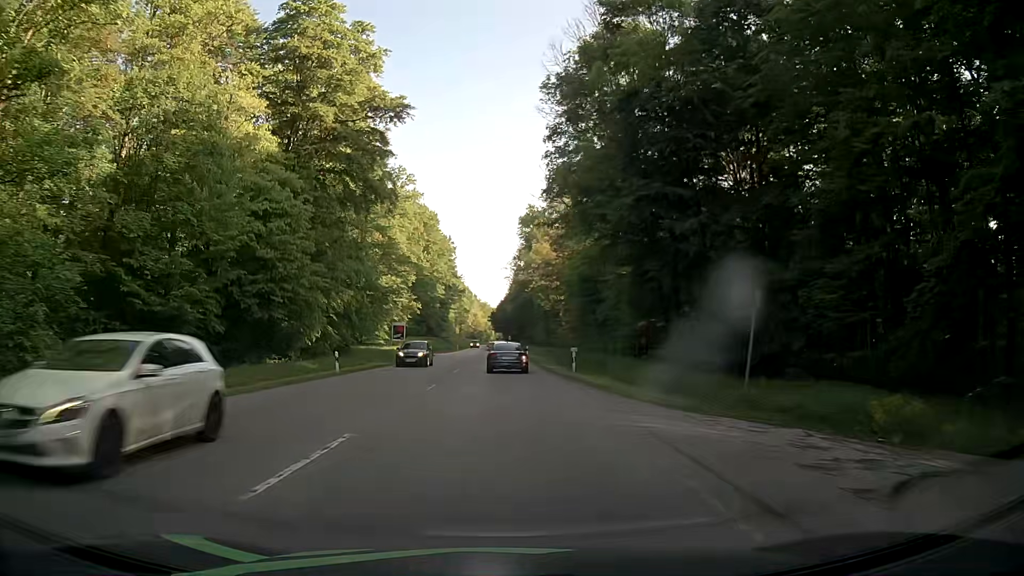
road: secondary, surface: asphalt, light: Day
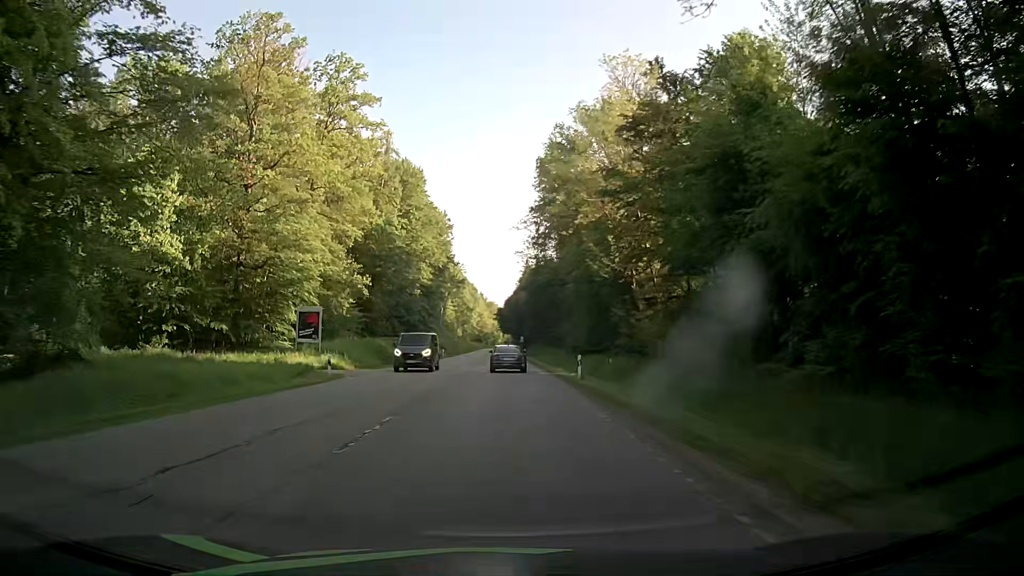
(-0.3, +45.5) m; -1°
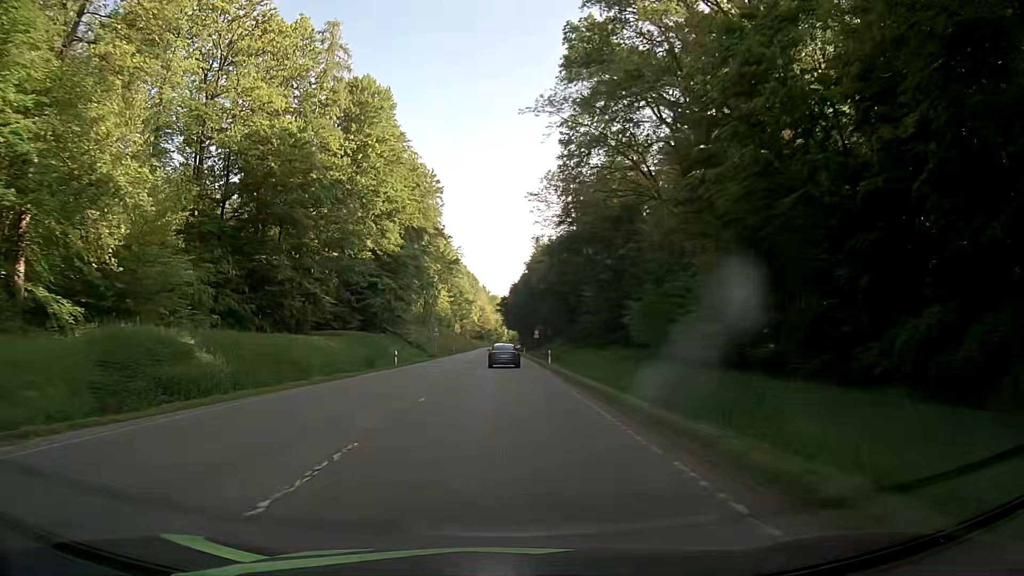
(-0.3, +39.7) m; -1°
(0, +10) (0, +20) (0, +30) (0, +40) (0, +50) (0, +60) (0, +70) (0, +80) (0, +90) (0, +100) m
